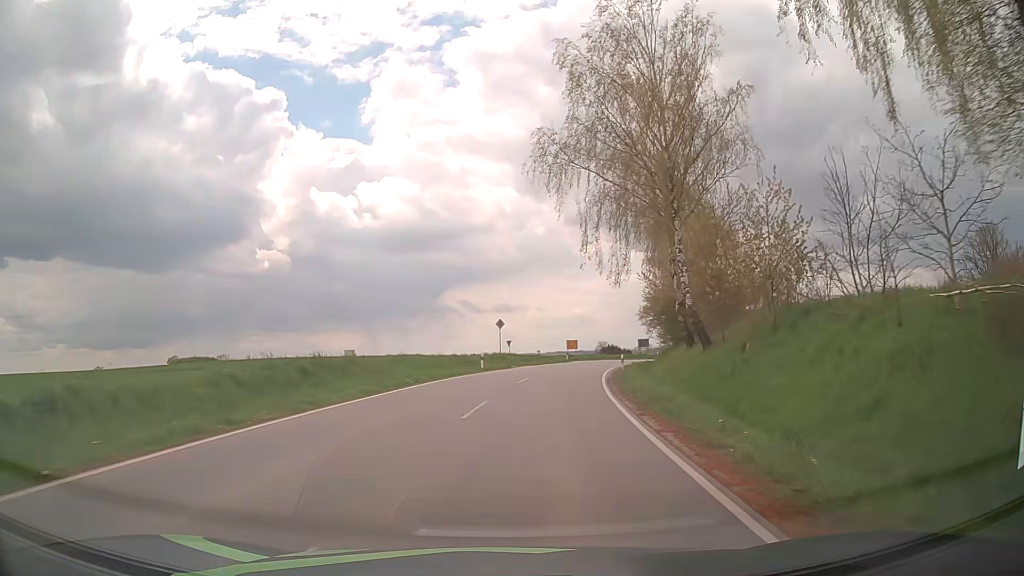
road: tertiary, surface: asphalt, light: Day
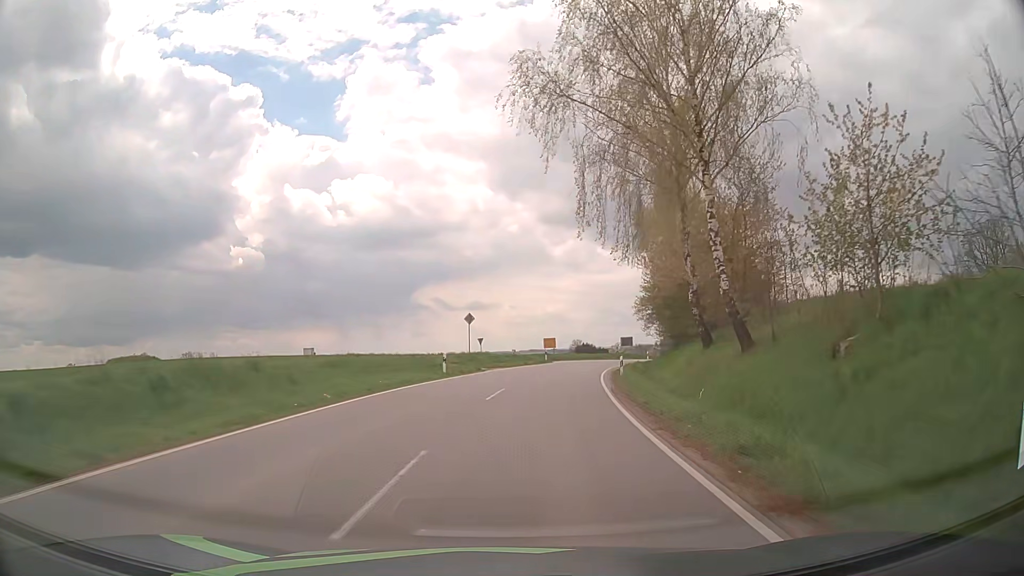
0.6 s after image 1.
(+0.1, +7.7) m; +3°
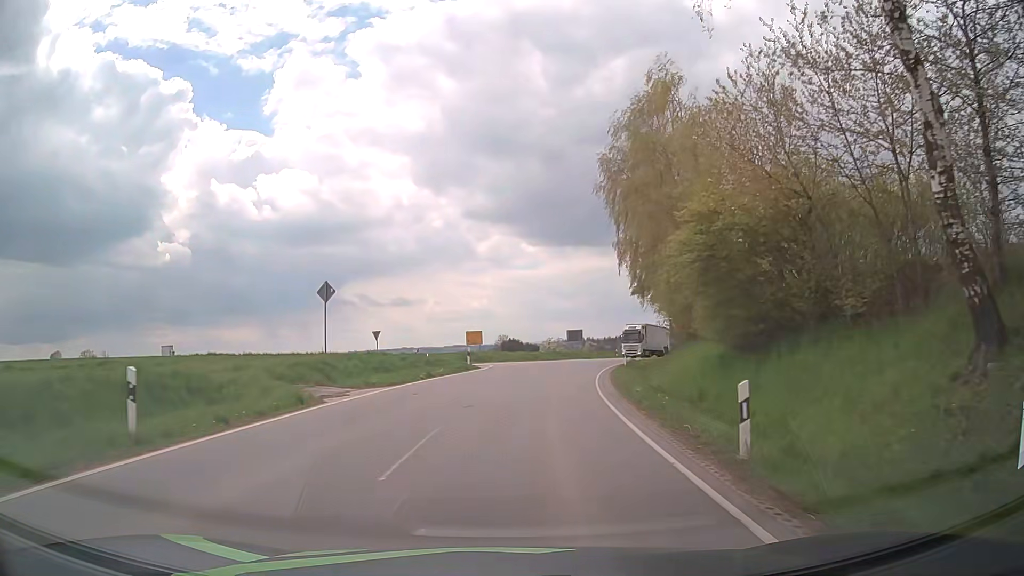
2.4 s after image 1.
(+1.0, +21.4) m; +6°
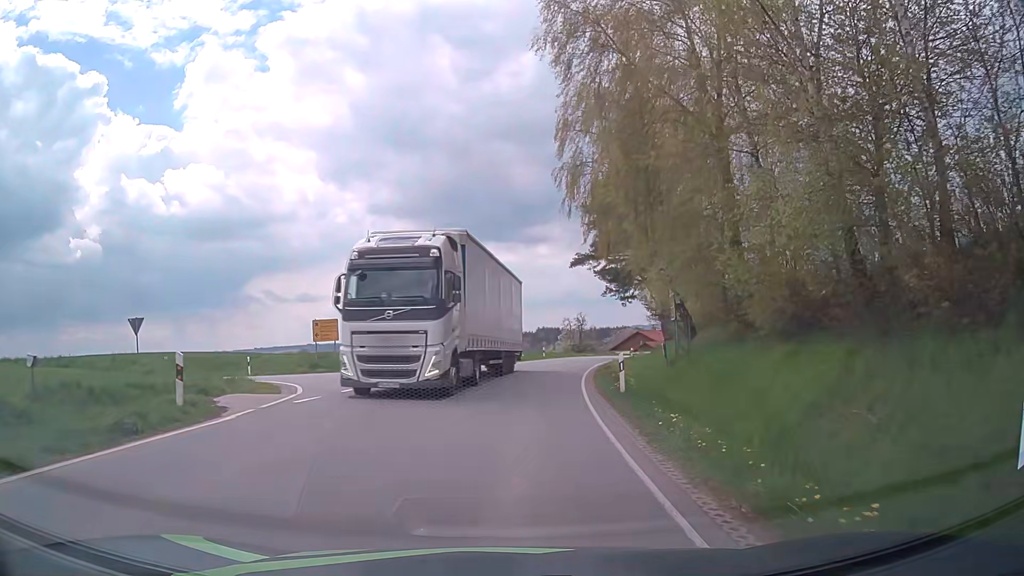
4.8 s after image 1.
(+1.7, +23.8) m; +8°
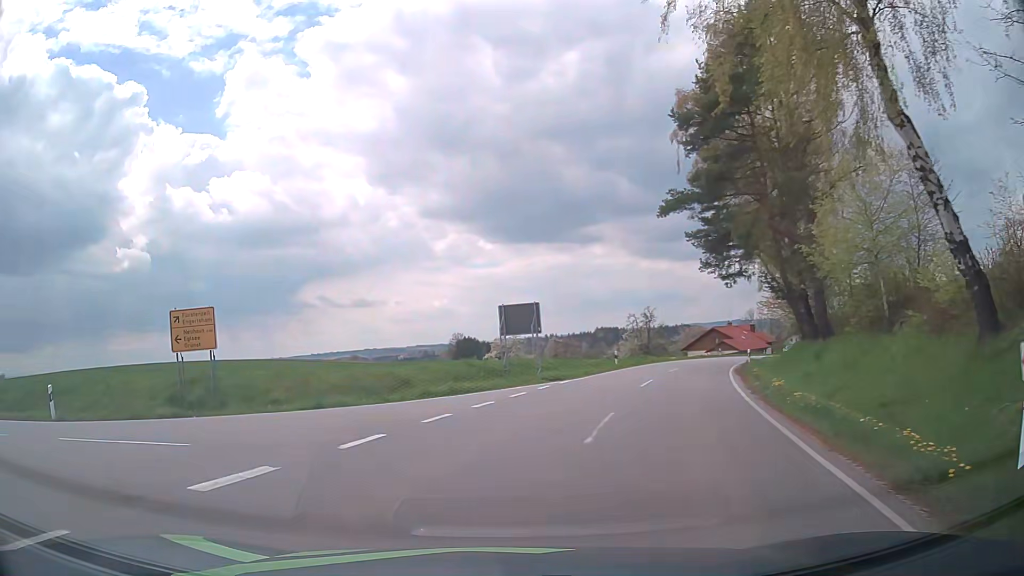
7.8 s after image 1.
(+0.3, +20.0) m; -6°
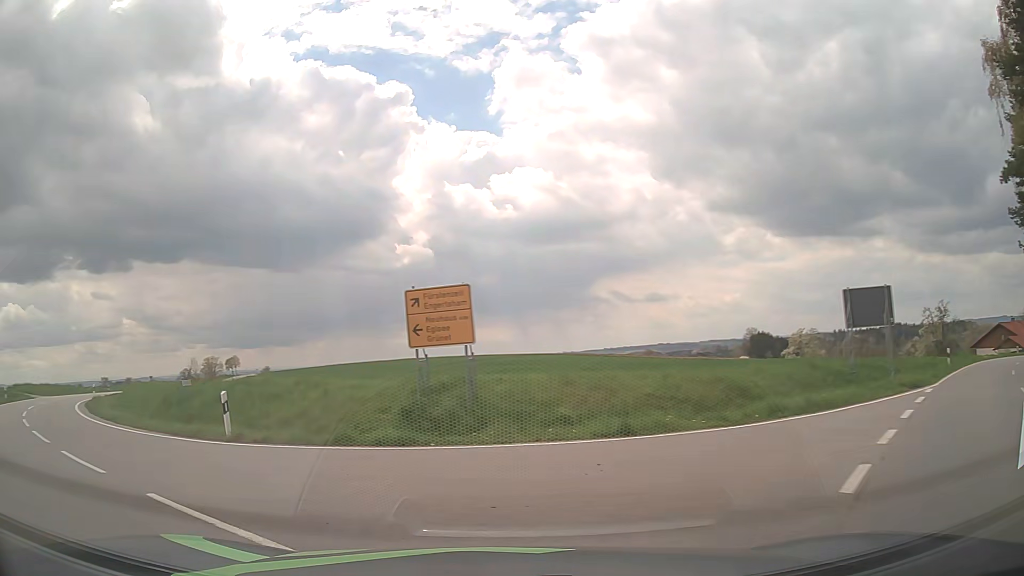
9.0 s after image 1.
(-1.2, +6.0) m; -25°
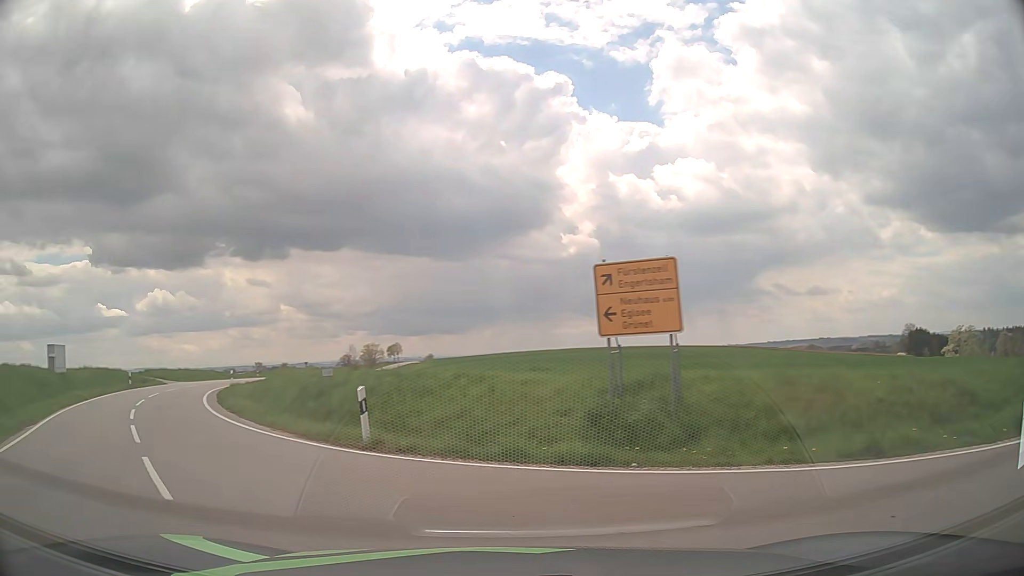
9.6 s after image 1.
(-0.4, +3.0) m; -16°
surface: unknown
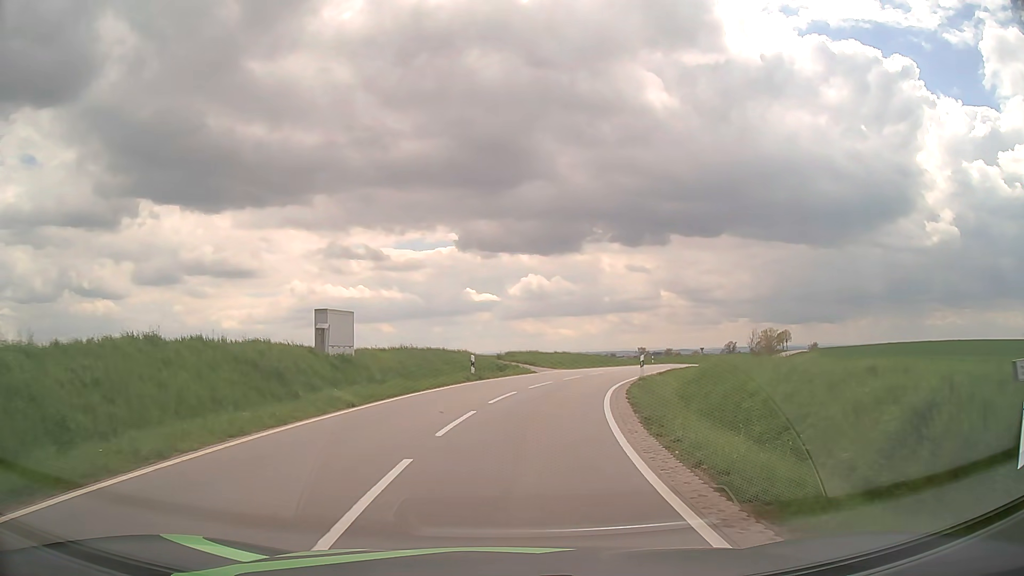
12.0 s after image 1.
(-5.7, +14.1) m; -30°
(0, +10) (+1, +20) (+3, +30) (+6, +39) (+10, +49) (+13, +58) (+17, +67) (+20, +77) (+24, +86) (+28, +95) m
